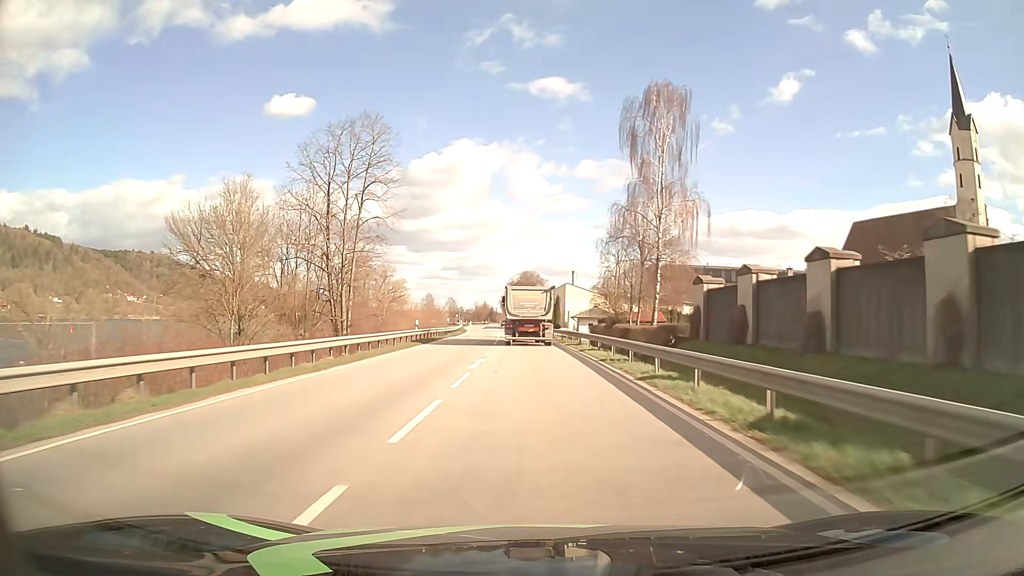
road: primary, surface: asphalt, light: Day
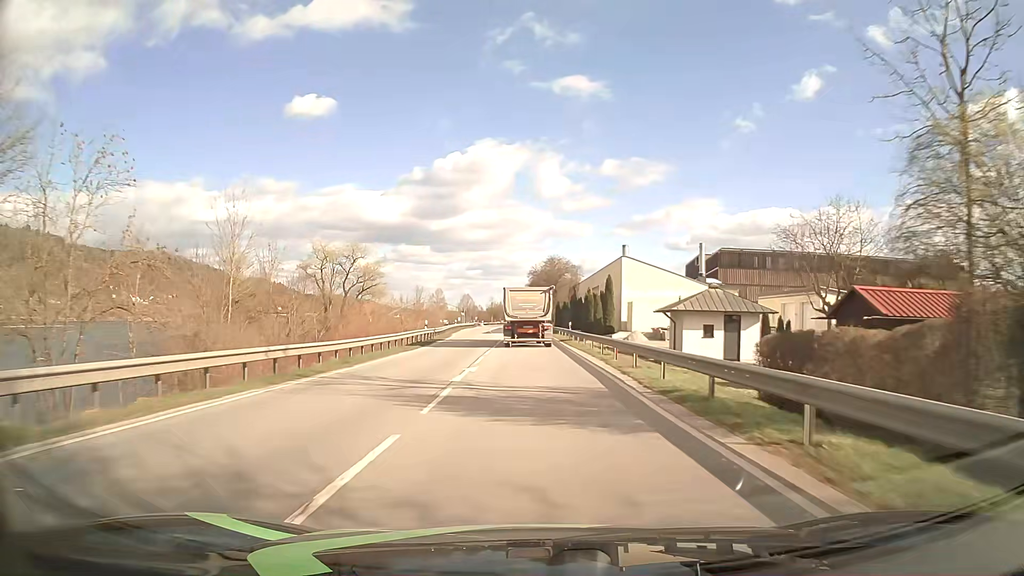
(-0.7, +45.9) m; -2°
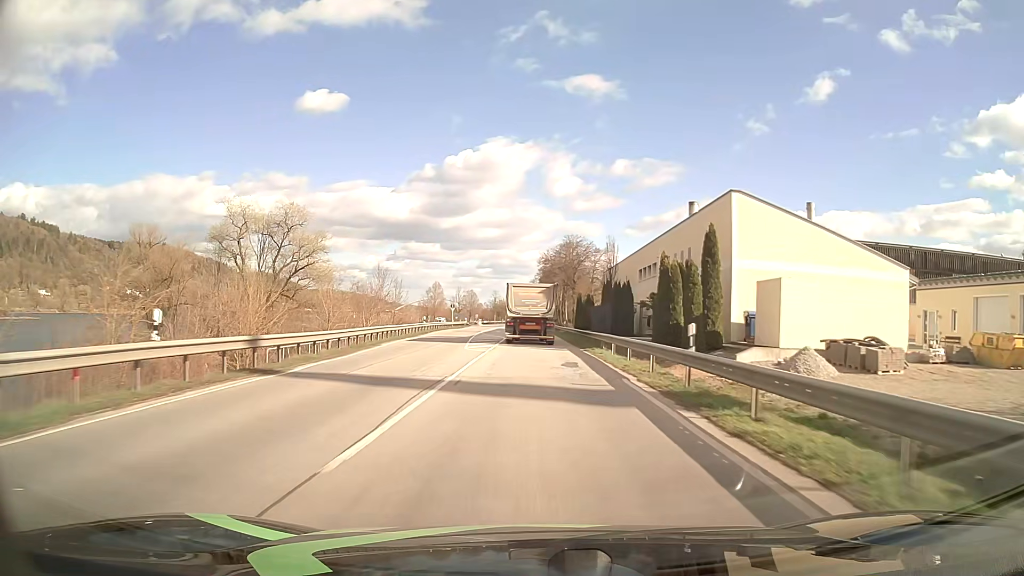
(-0.3, +34.3) m; -1°
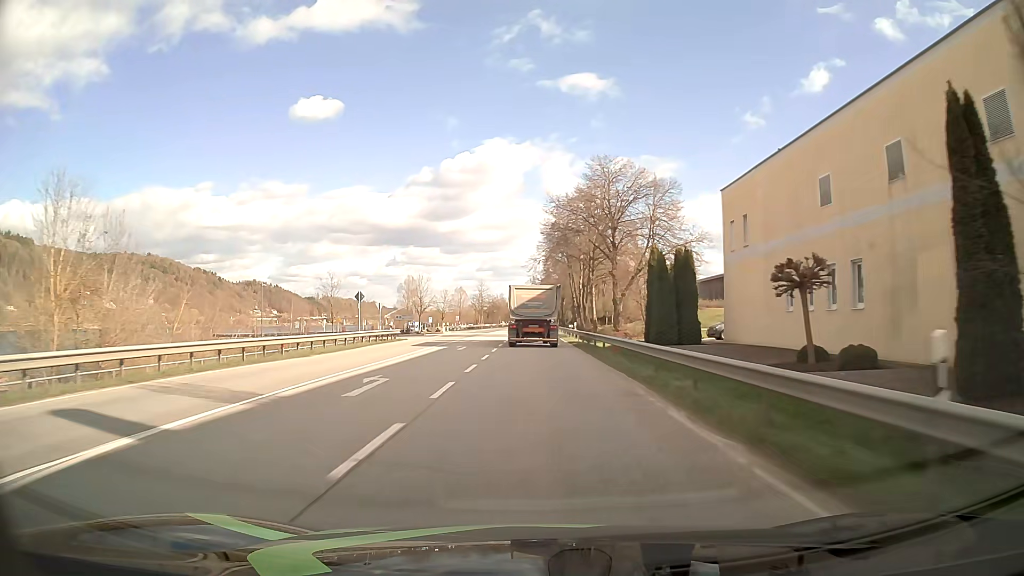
(-0.2, +56.7) m; 0°
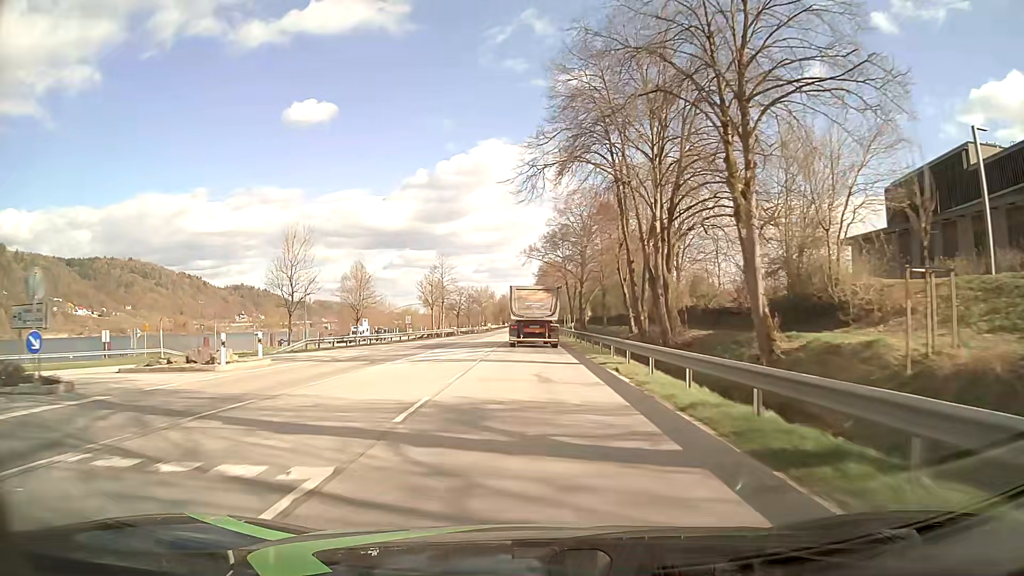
(0.0, +56.1) m; 0°
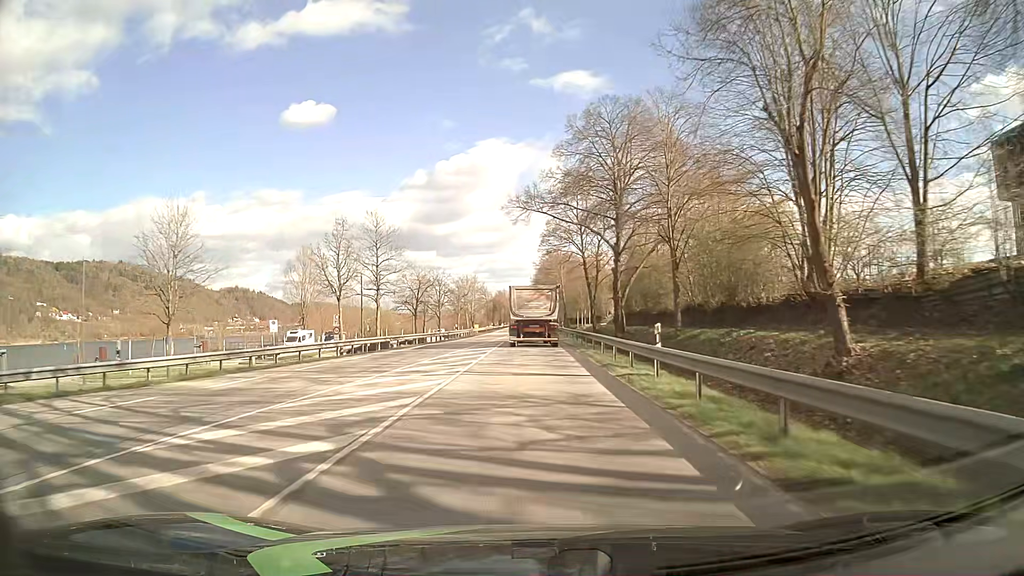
(0.0, +33.5) m; 0°
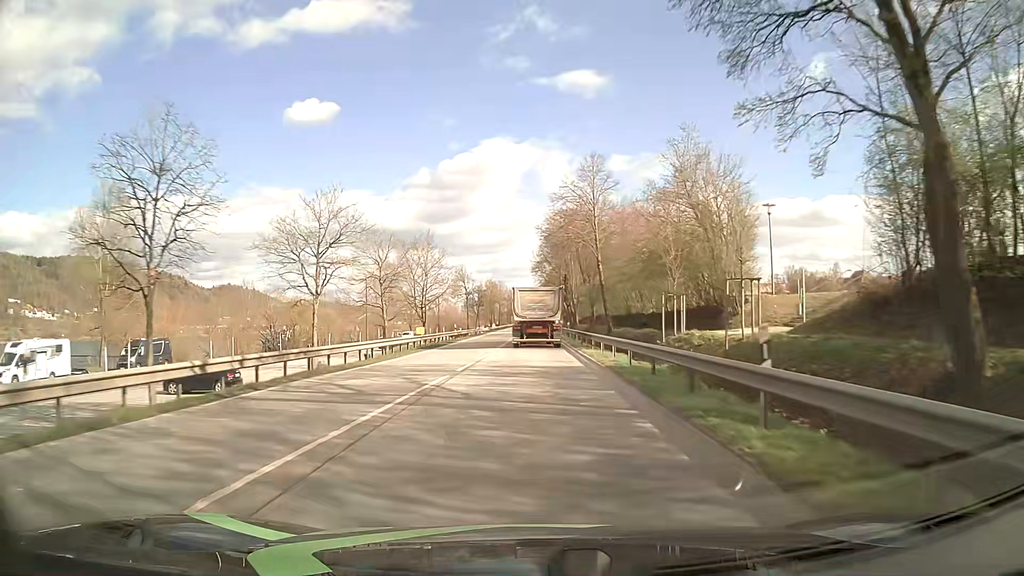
(-0.1, +55.5) m; 0°
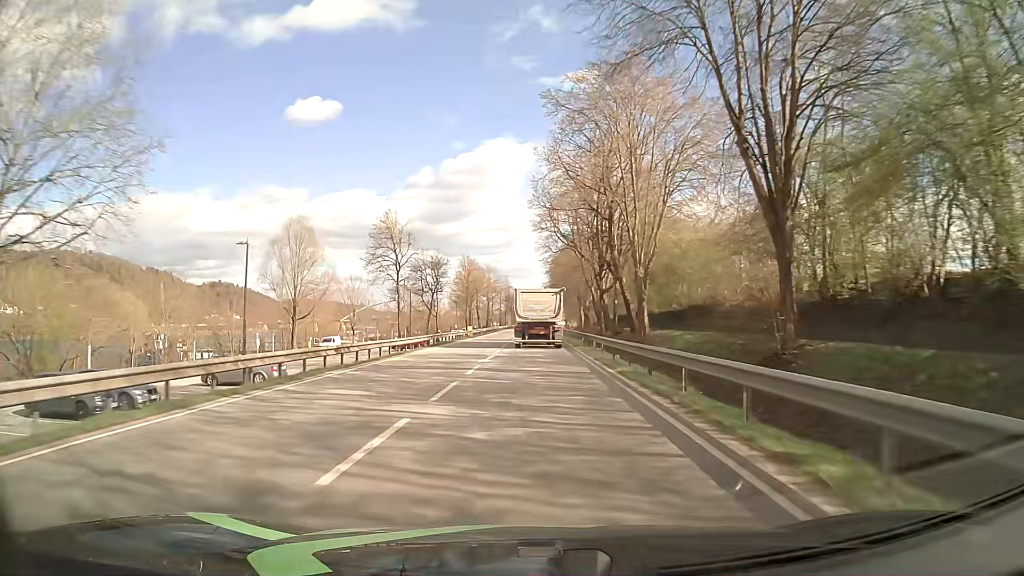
(+0.1, +55.4) m; 0°
(0, +10) (0, +20) (0, +30) (0, +40) (0, +50) (0, +60) (0, +70) (0, +80) (0, +90) (0, +100) m
